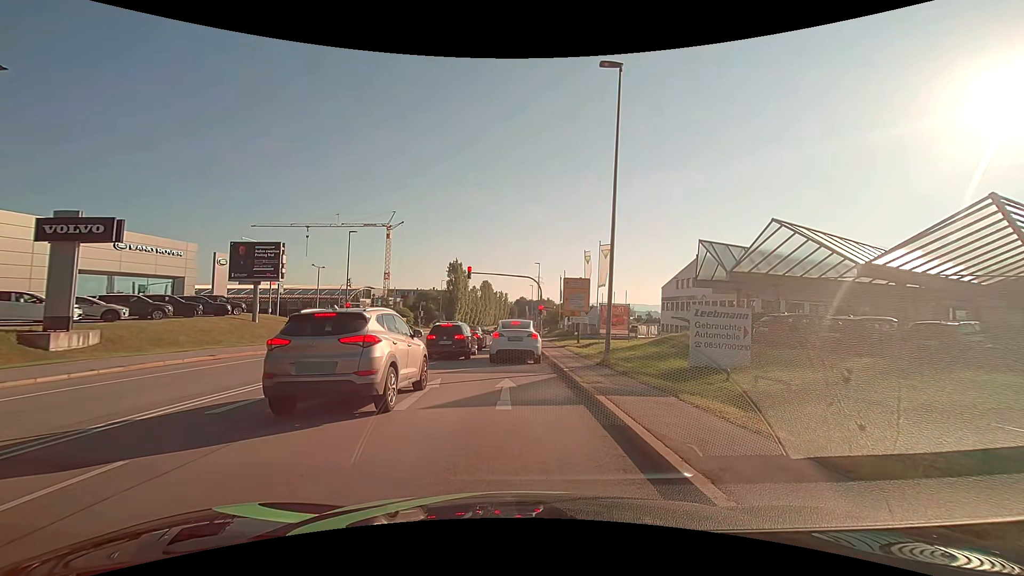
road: secondary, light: Day
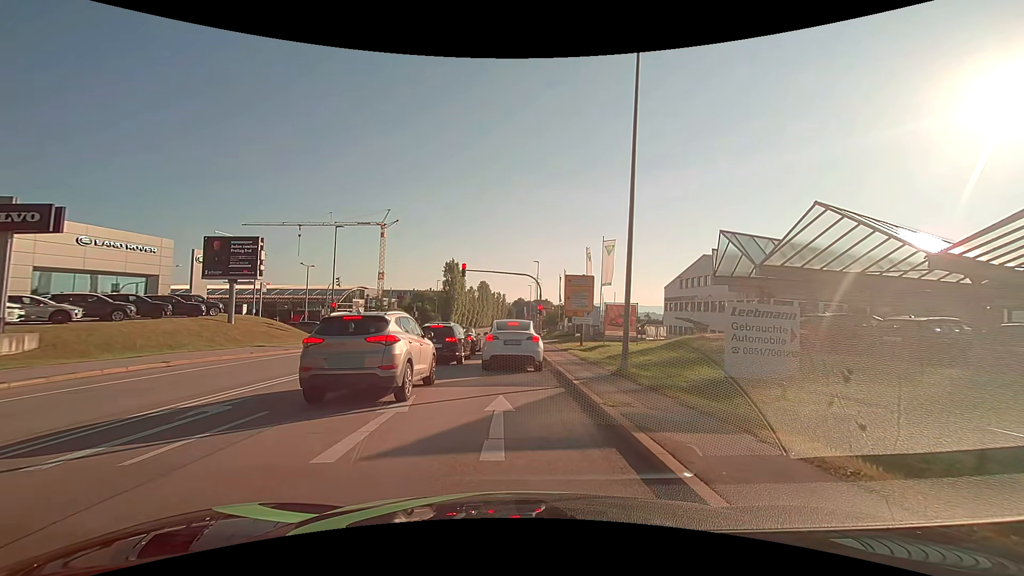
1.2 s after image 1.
(0.0, +2.9) m; 0°
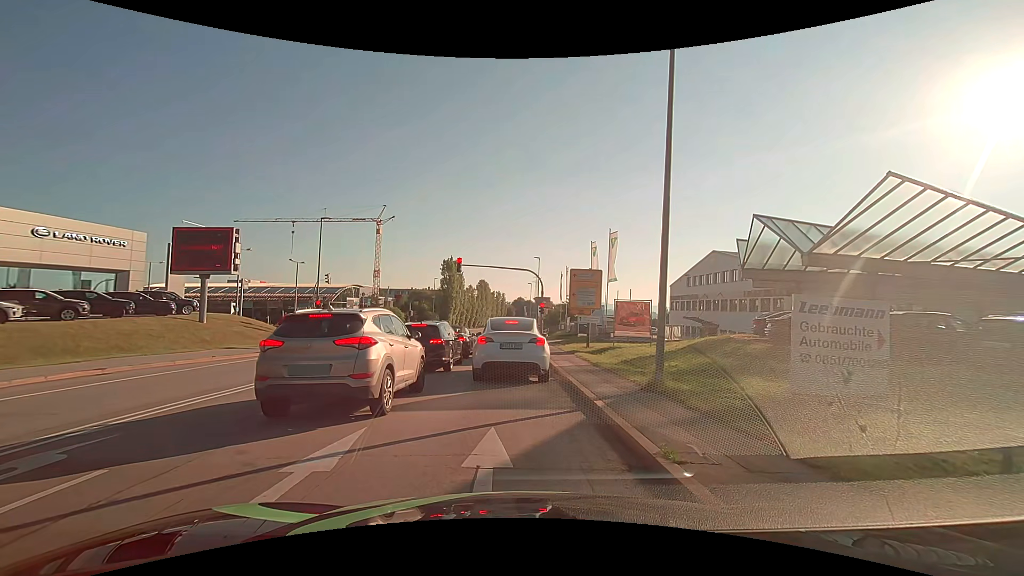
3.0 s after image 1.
(0.0, +3.2) m; 0°
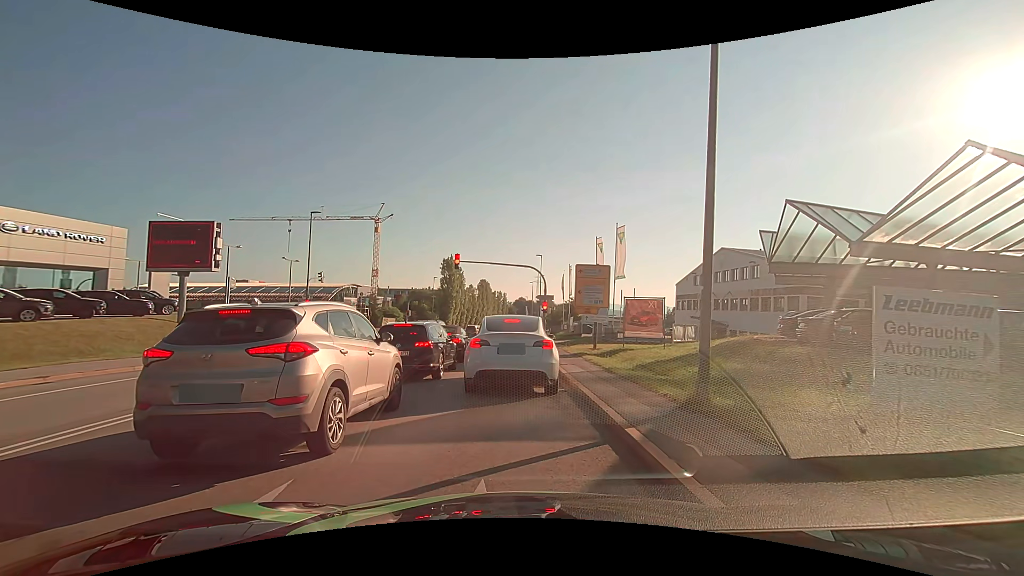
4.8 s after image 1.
(0.0, +2.2) m; 0°
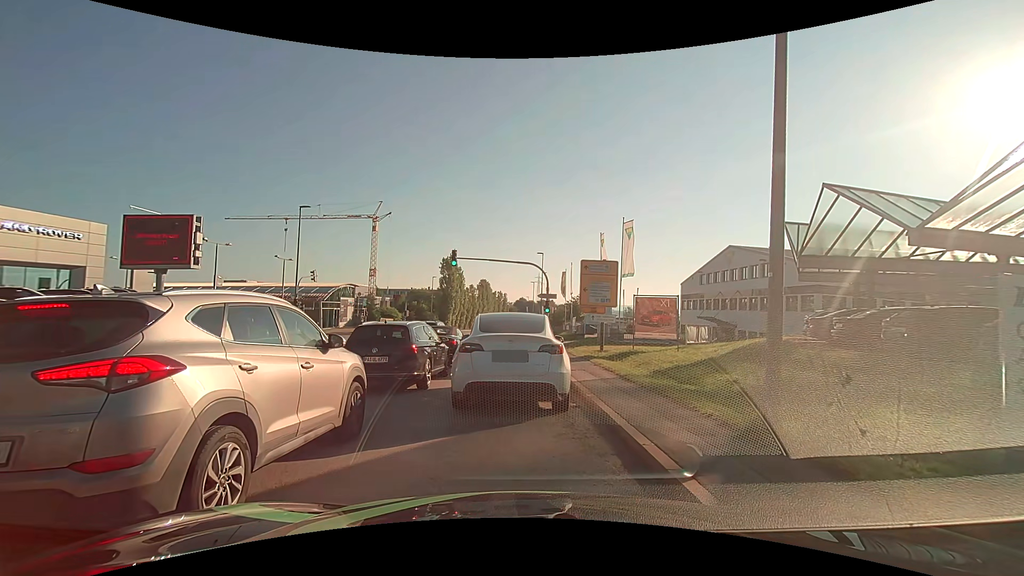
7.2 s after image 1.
(0.0, +2.0) m; 0°
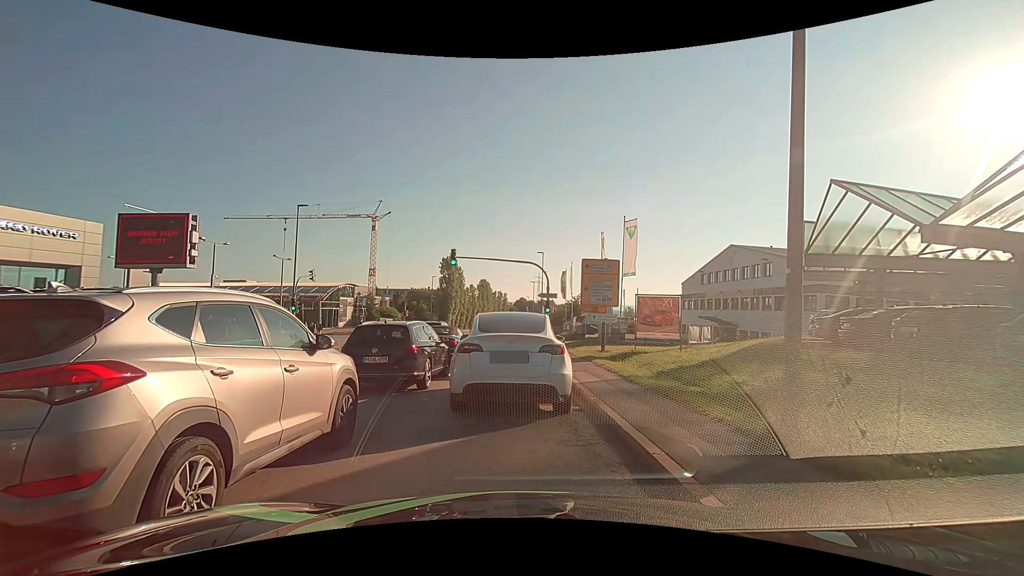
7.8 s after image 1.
(0.0, +0.4) m; 0°
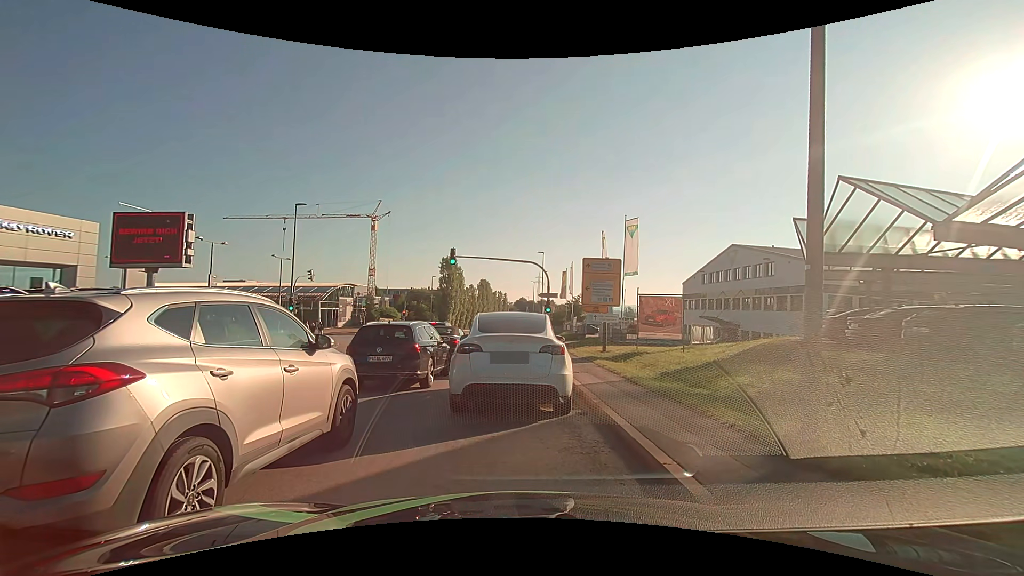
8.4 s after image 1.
(0.0, +0.4) m; 0°
